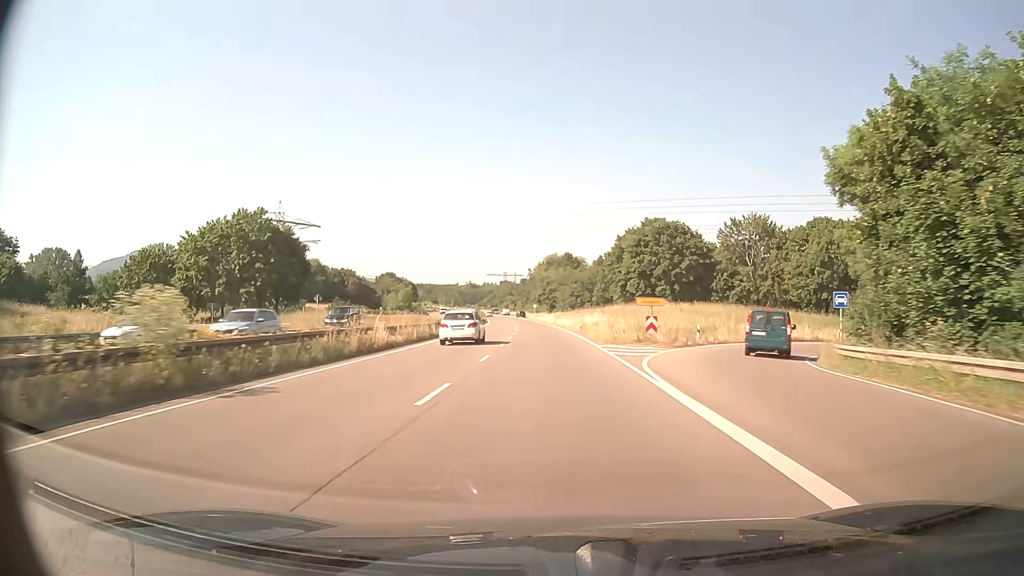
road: trunk_link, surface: asphalt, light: Day
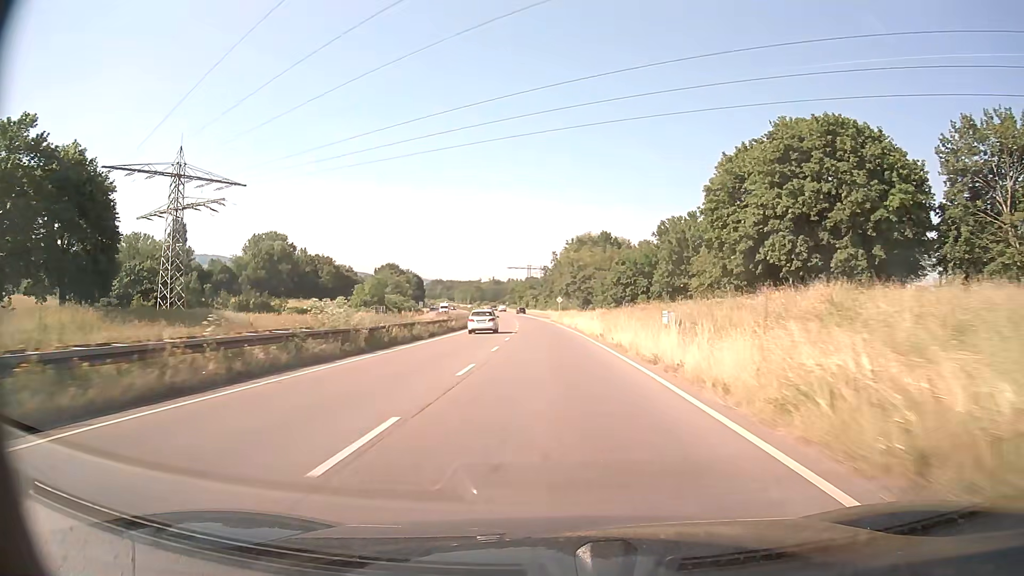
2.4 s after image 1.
(-1.1, +49.7) m; -2°
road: trunk
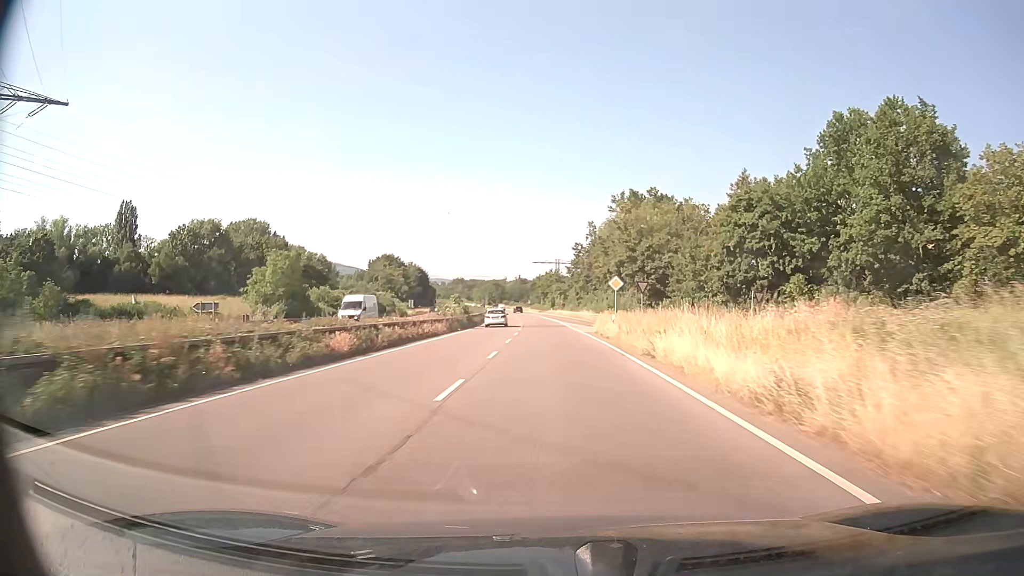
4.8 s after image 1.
(-1.2, +49.4) m; -3°
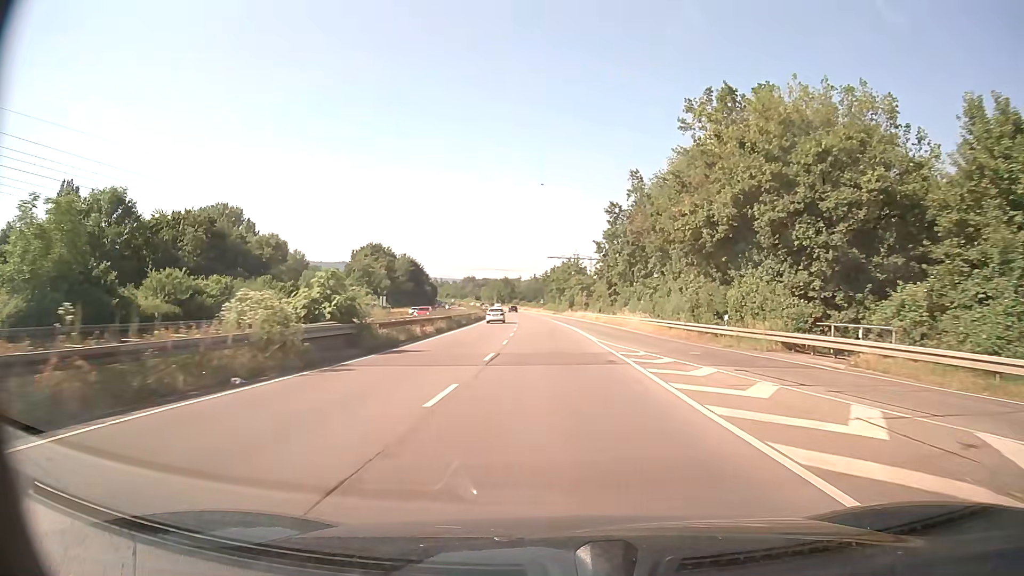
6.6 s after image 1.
(-0.4, +37.0) m; -1°
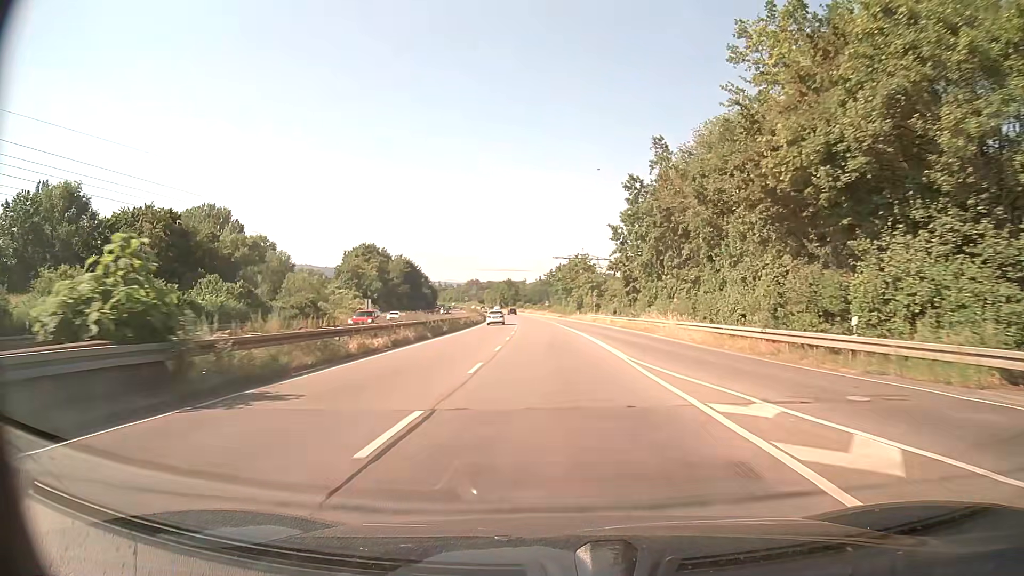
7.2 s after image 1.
(0.0, +12.3) m; -1°
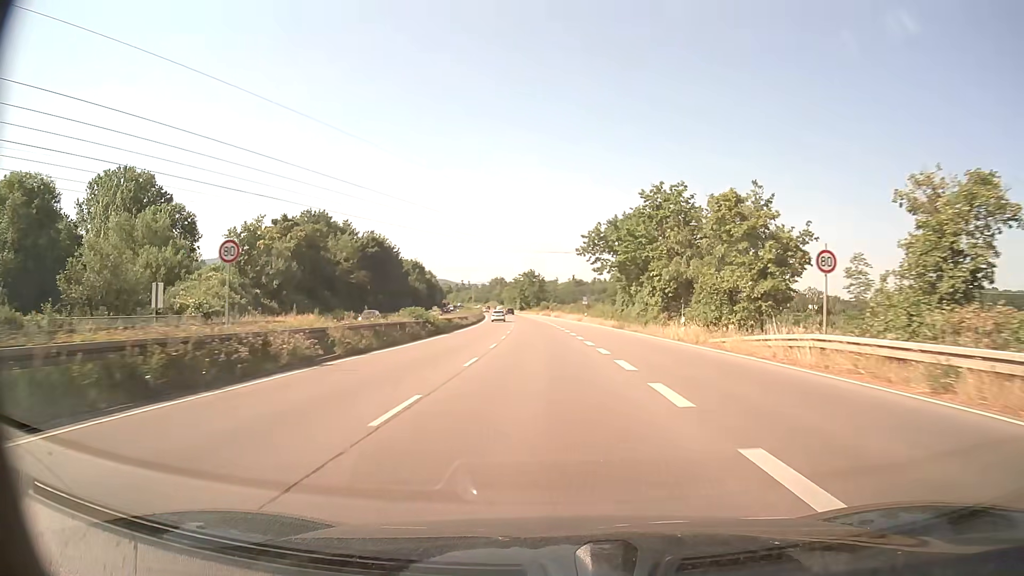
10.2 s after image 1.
(-1.4, +61.5) m; -3°
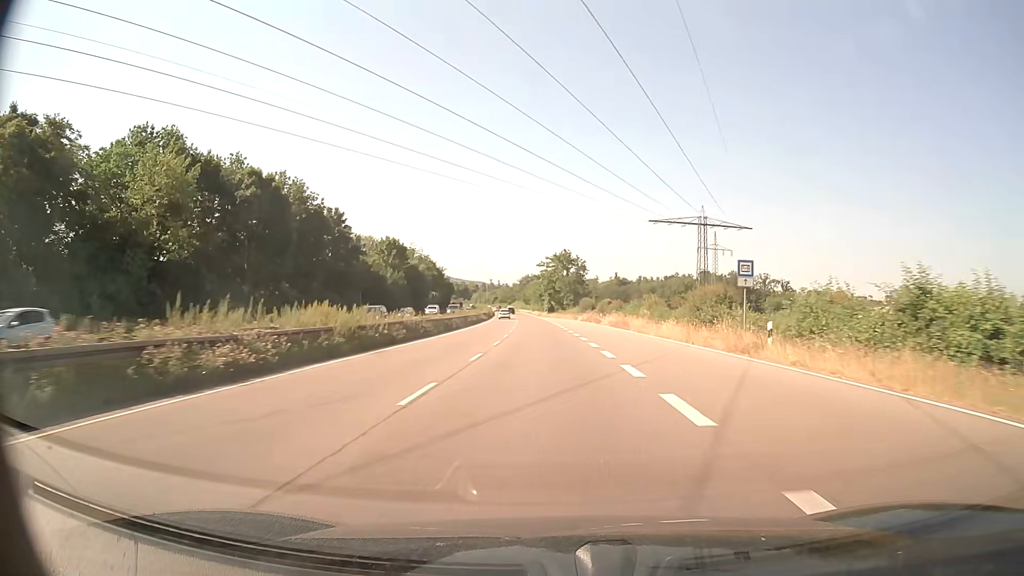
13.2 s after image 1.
(-1.8, +61.5) m; -3°
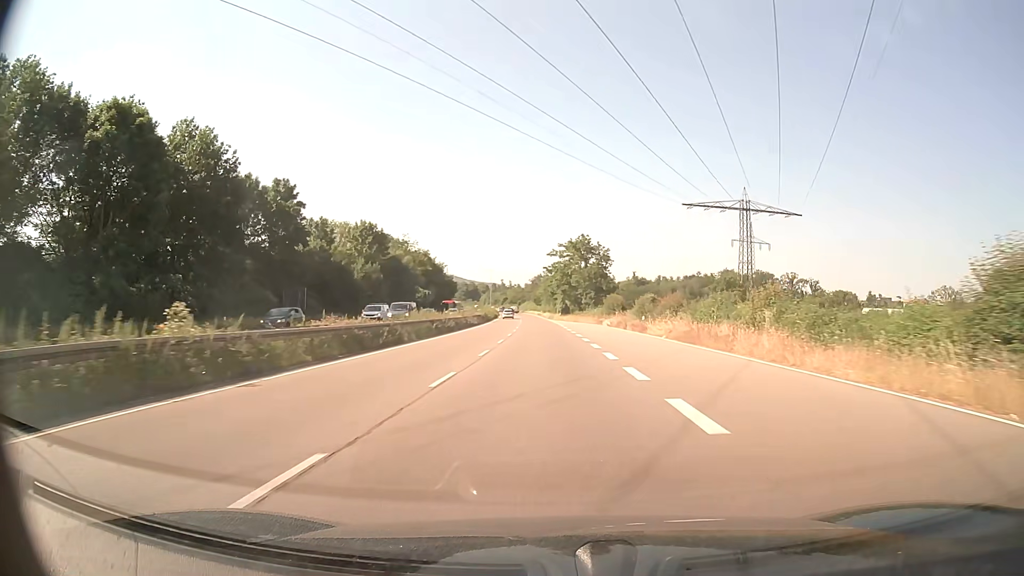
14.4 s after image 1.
(-0.3, +24.6) m; -1°
(0, +10) (0, +20) (0, +30) (-1, +40) (-1, +50) (-1, +60) (-2, +70) (-2, +80) (-3, +90) (-3, +100) m
